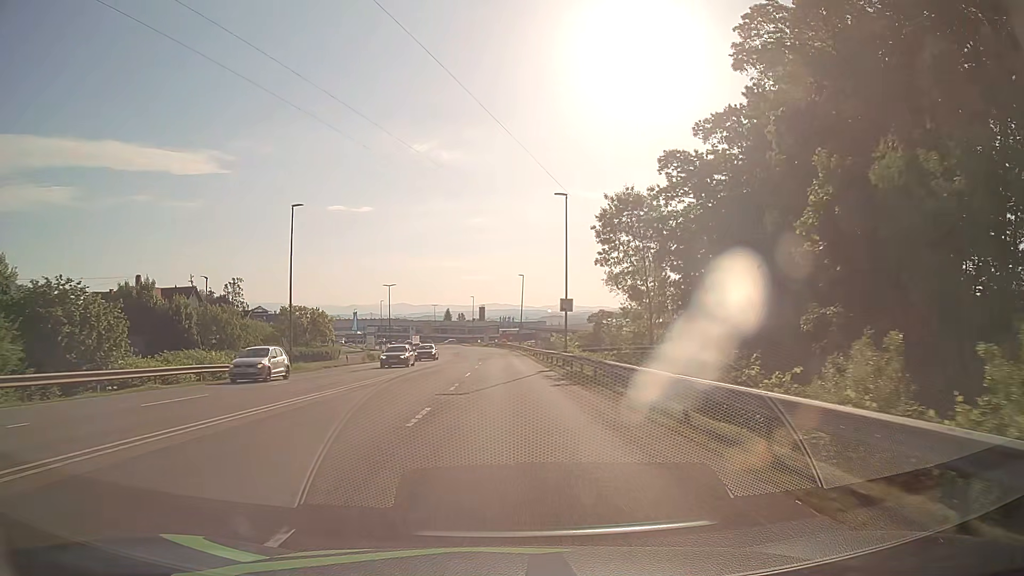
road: secondary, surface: asphalt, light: Day
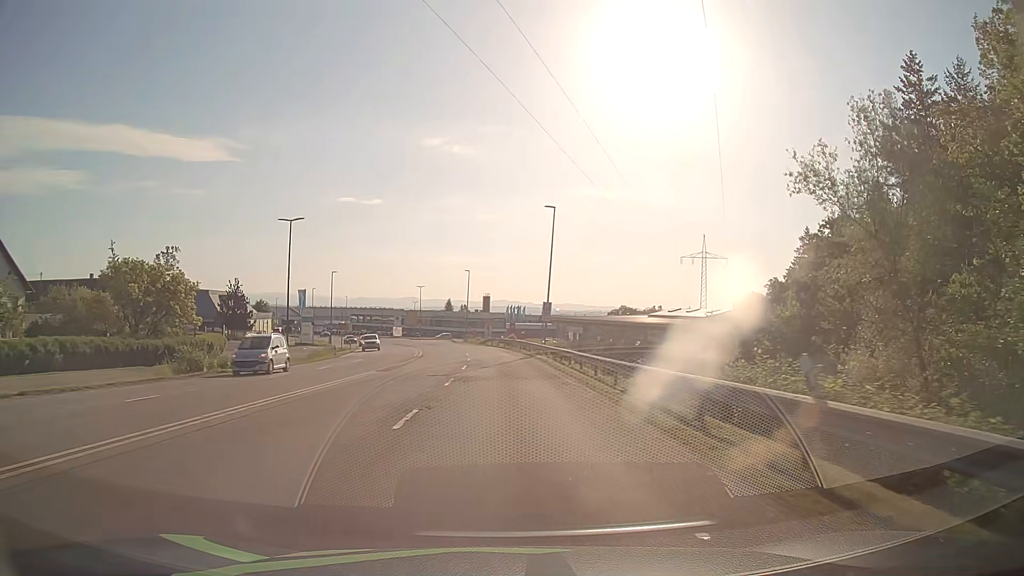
(-0.3, +45.4) m; -1°
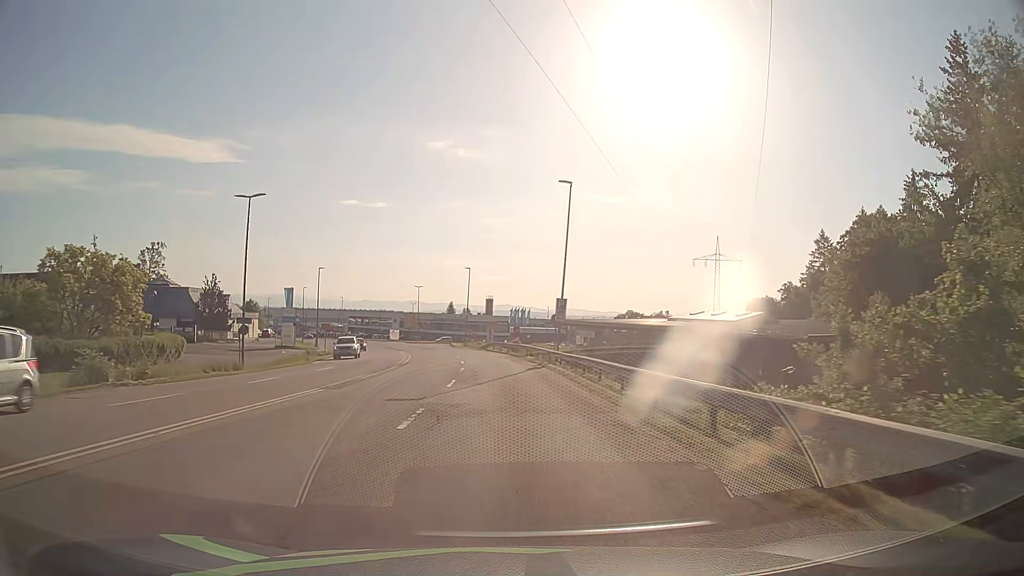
(0.0, +8.7) m; 0°
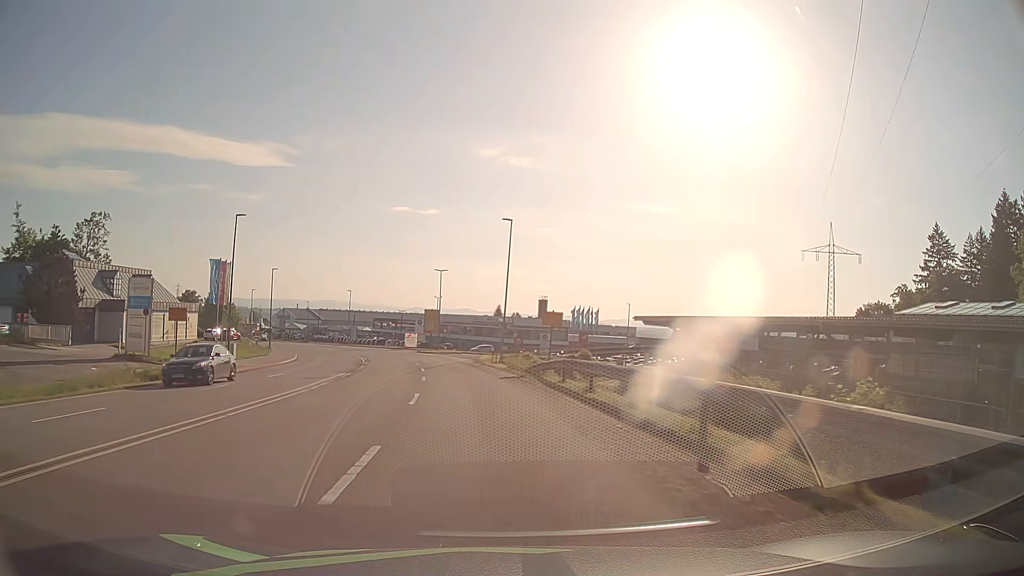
(-1.0, +40.2) m; -4°
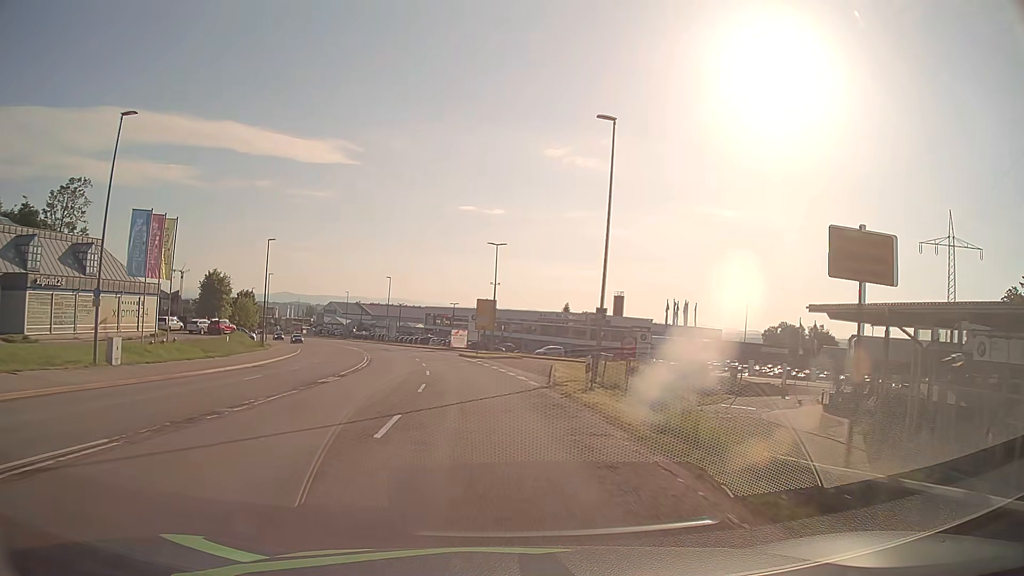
(-1.1, +23.2) m; -5°
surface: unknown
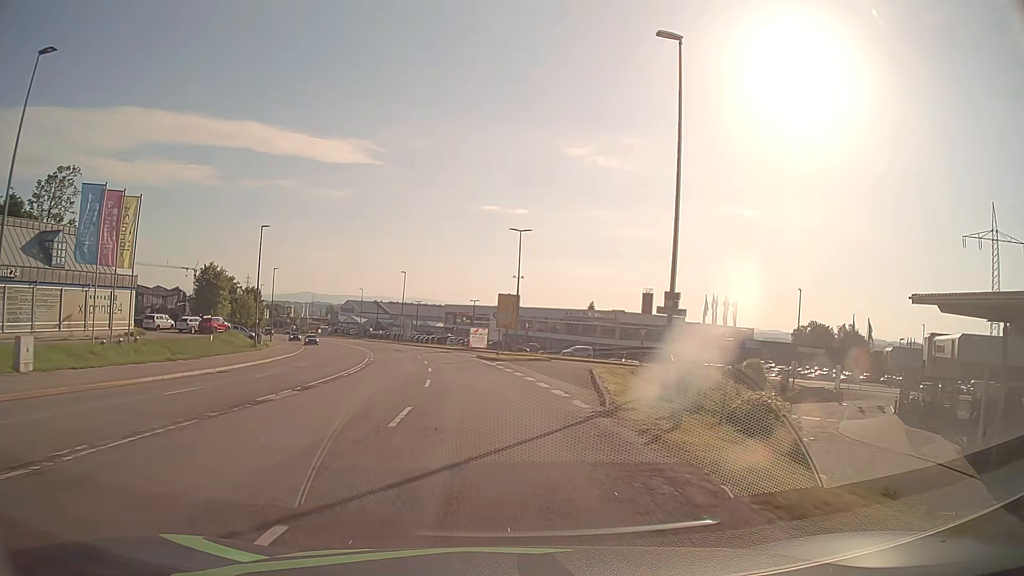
(-0.1, +7.7) m; -2°
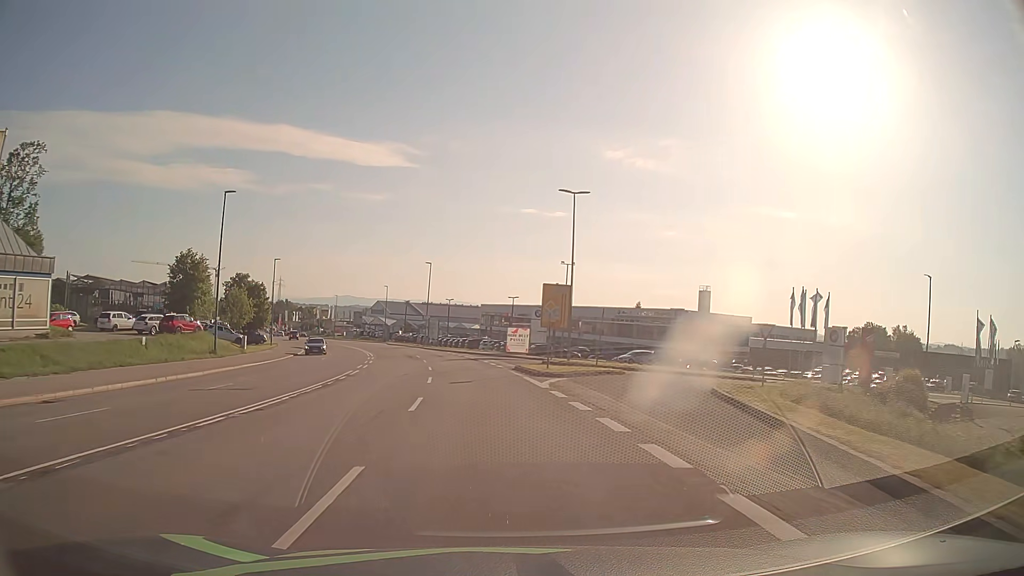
(-0.5, +15.4) m; -3°
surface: asphalt
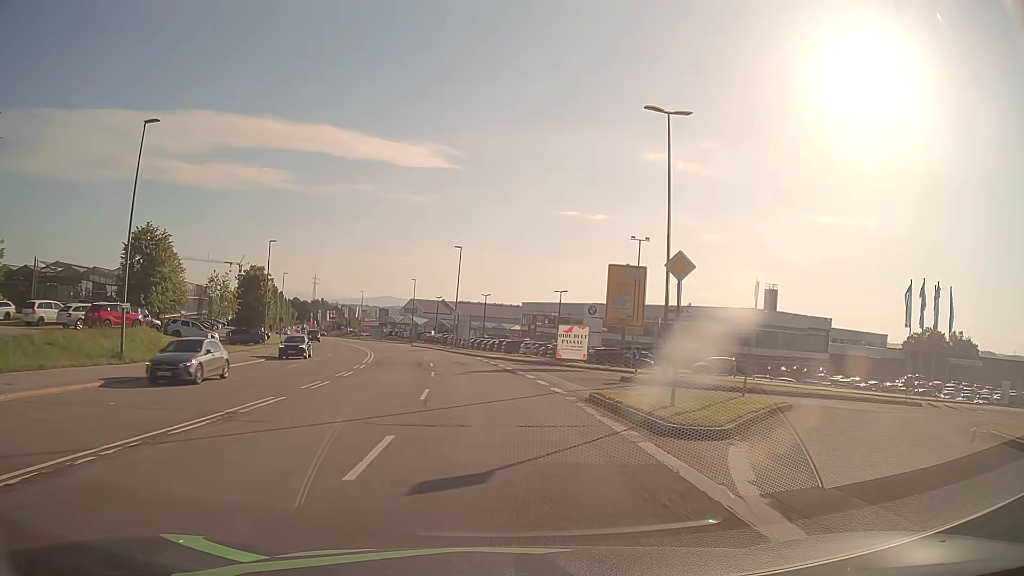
(-0.5, +15.3) m; -4°
(0, +10) (-1, +20) (-2, +30) (-3, +40) (-5, +50) (-7, +60) (-9, +69) (-12, +79) (-14, +88) (-18, +98) m
